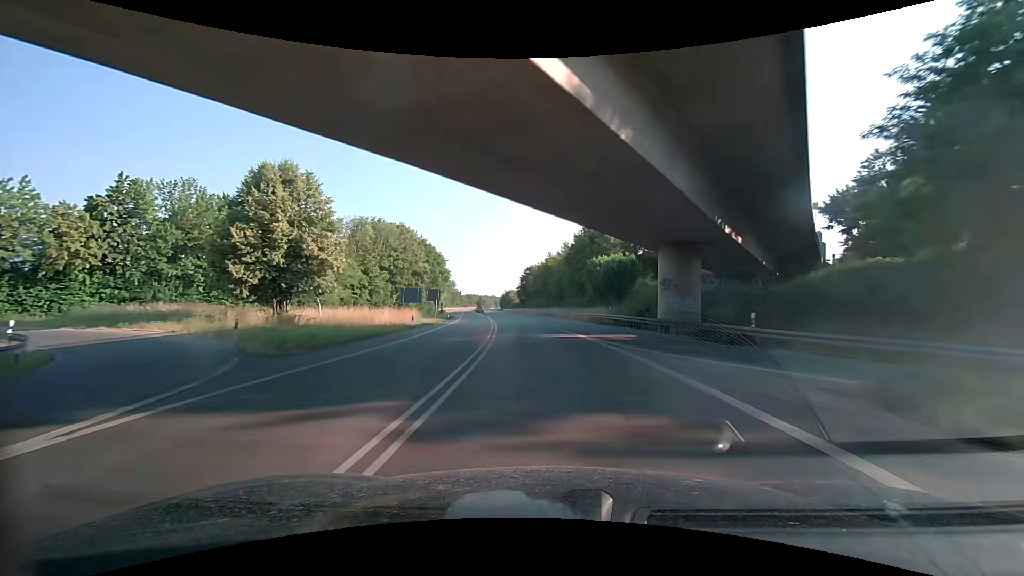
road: primary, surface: asphalt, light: Day
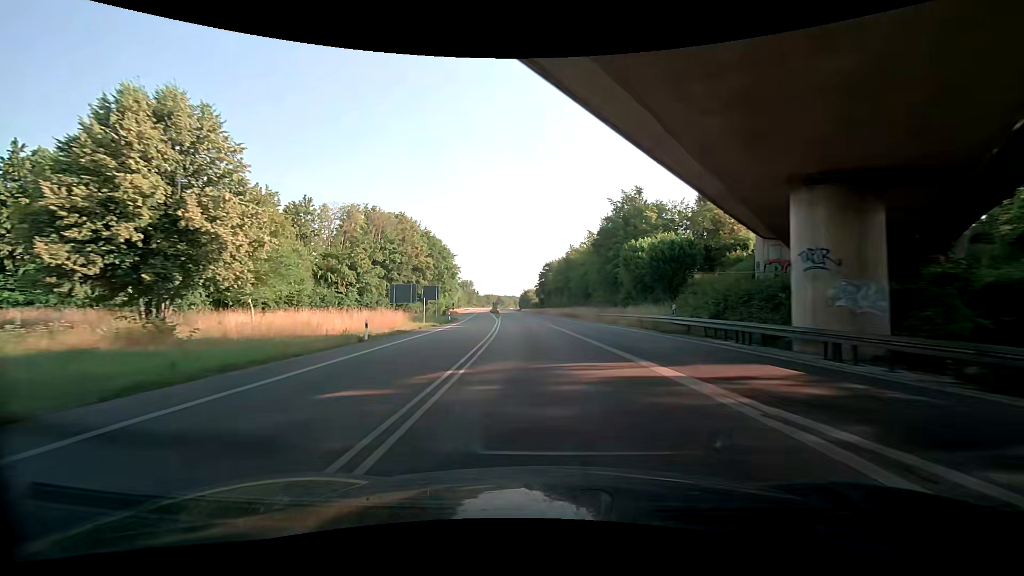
(-0.2, +13.9) m; -3°
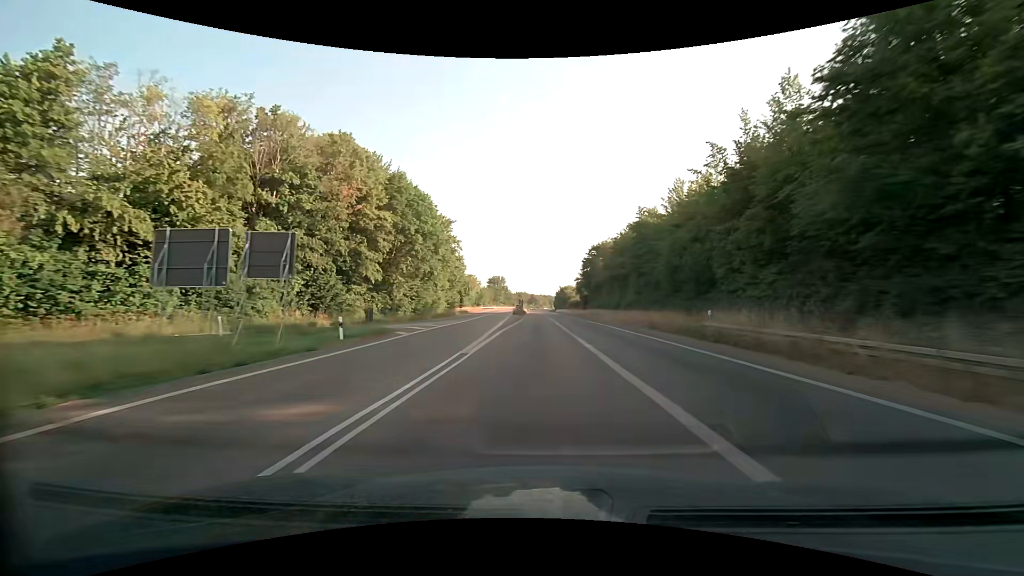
(-1.9, +41.5) m; -4°
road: trunk
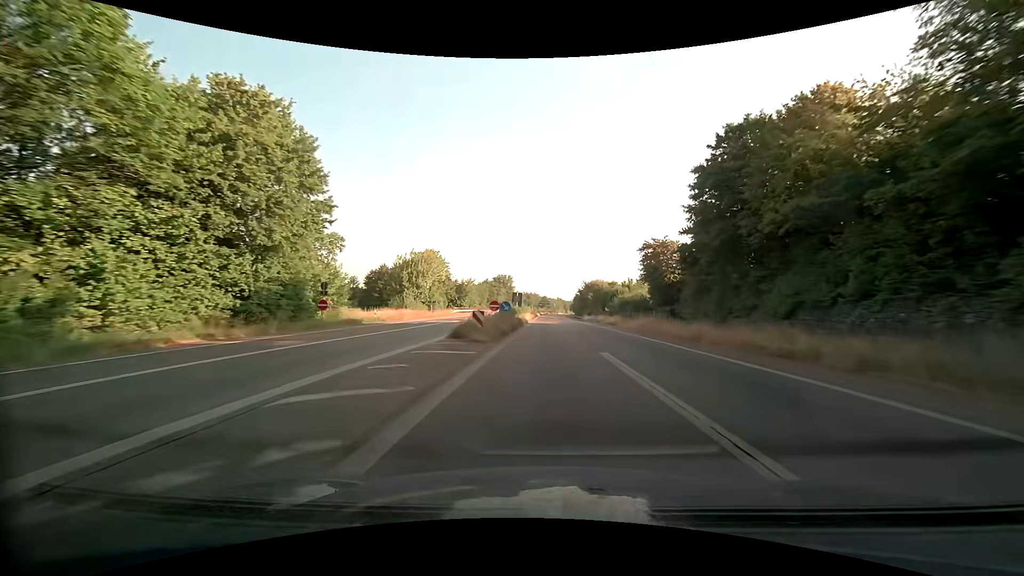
(-1.4, +69.4) m; -1°
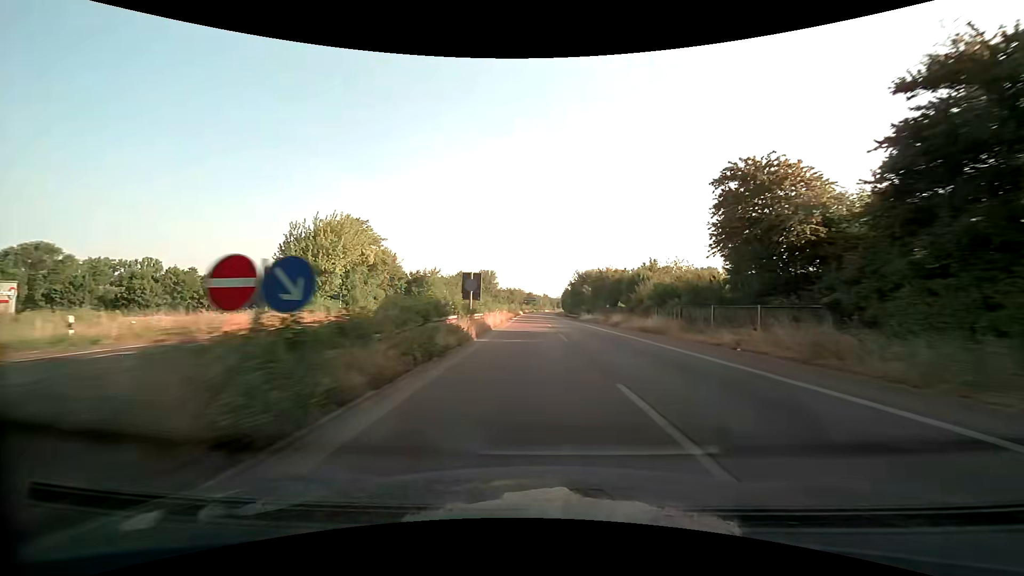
(+0.3, +27.7) m; +1°
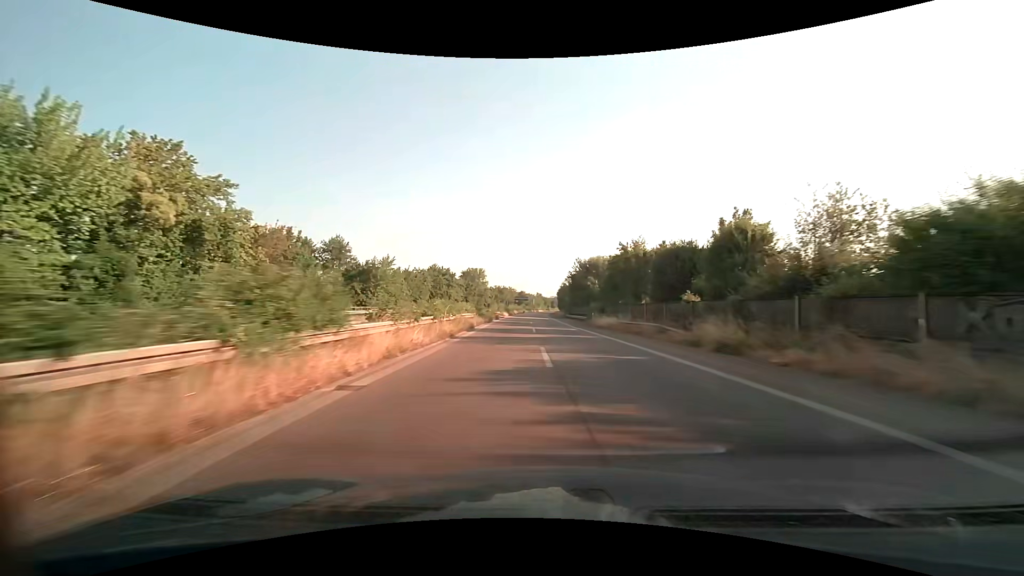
(+0.2, +27.7) m; +1°
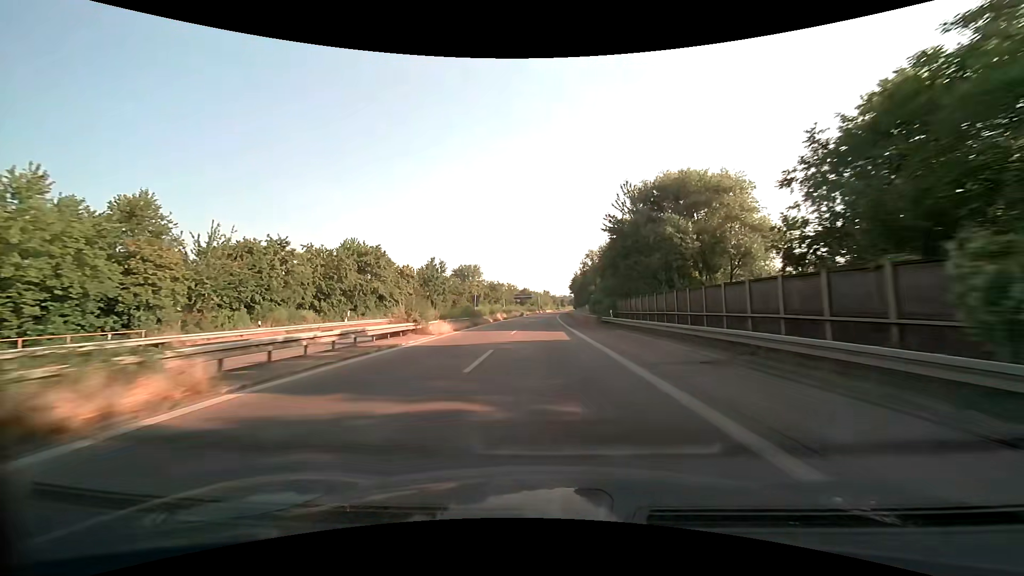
(0.0, +55.4) m; -1°
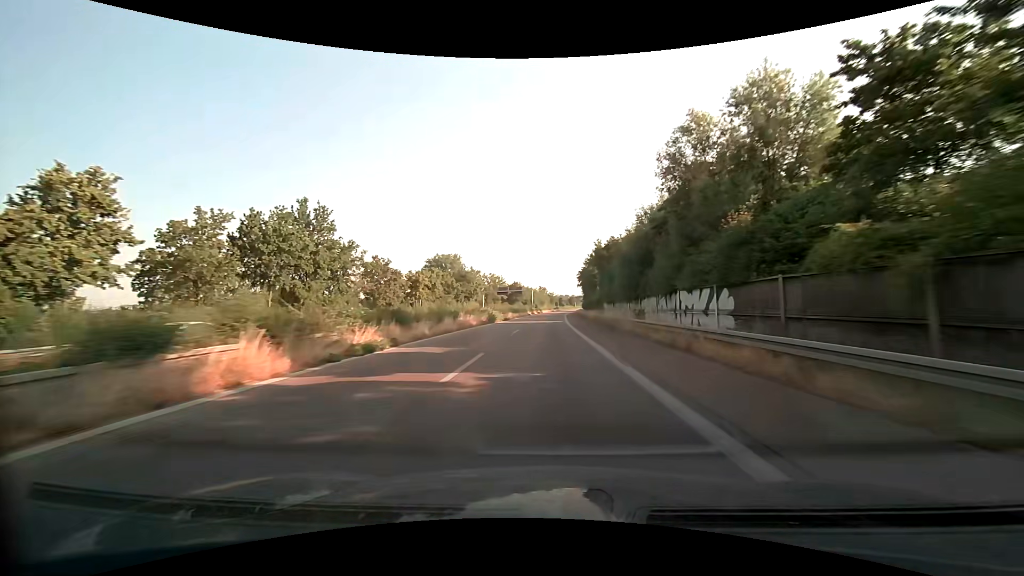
(-0.3, +55.4) m; 0°
(0, +10) (0, +20) (0, +30) (0, +40) (0, +50) (+1, +60) (+1, +70) (+1, +80) (+2, +90) (+2, +100) m
